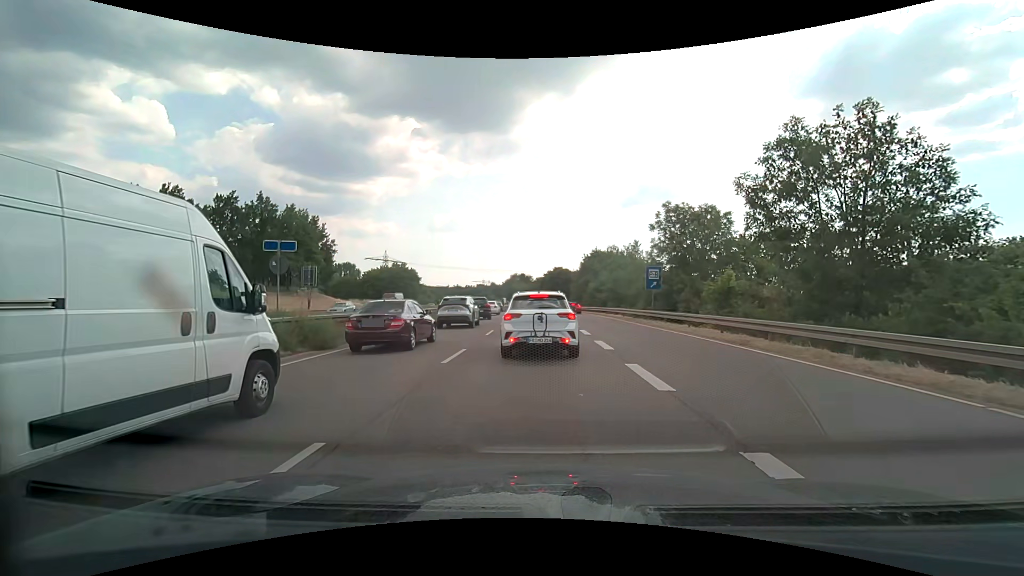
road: trunk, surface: asphalt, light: Day
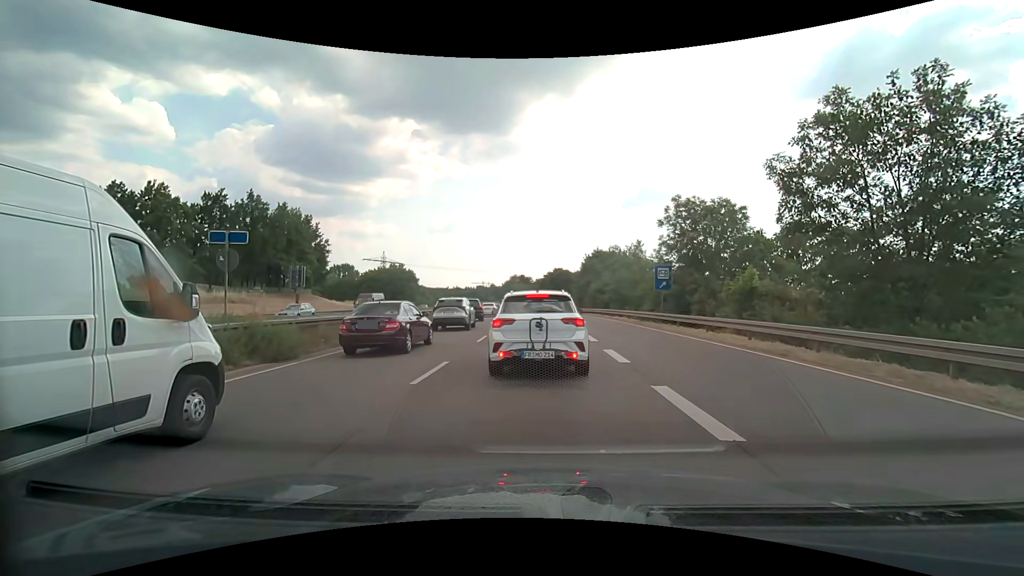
(0.0, +2.4) m; 0°
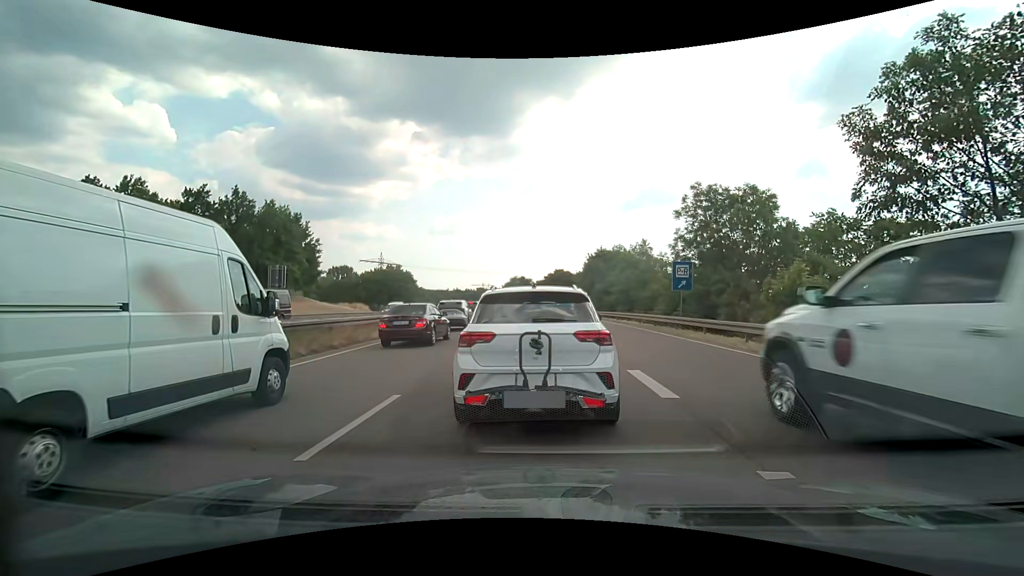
(0.0, +3.5) m; -1°
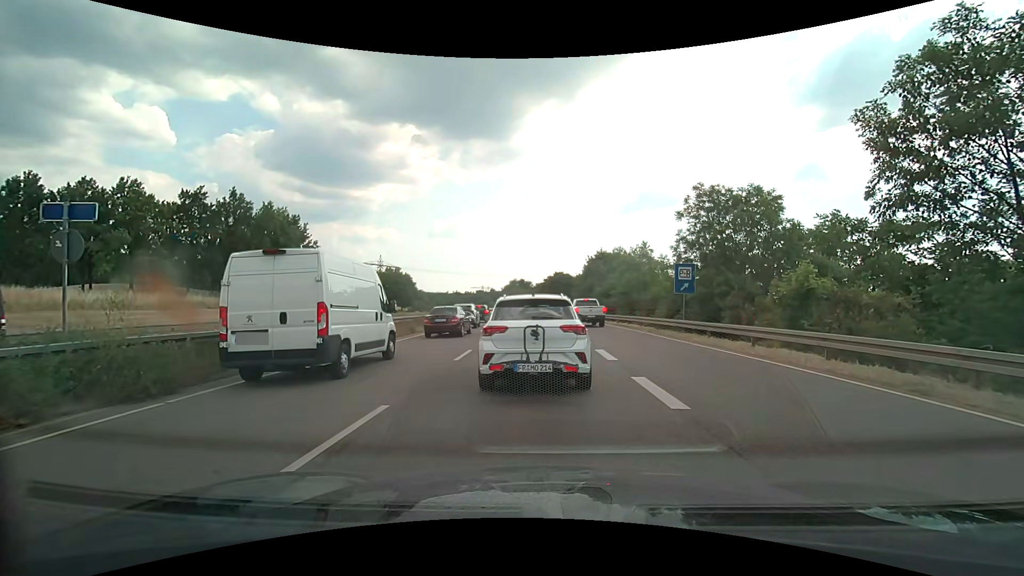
(0.0, +0.5) m; 0°
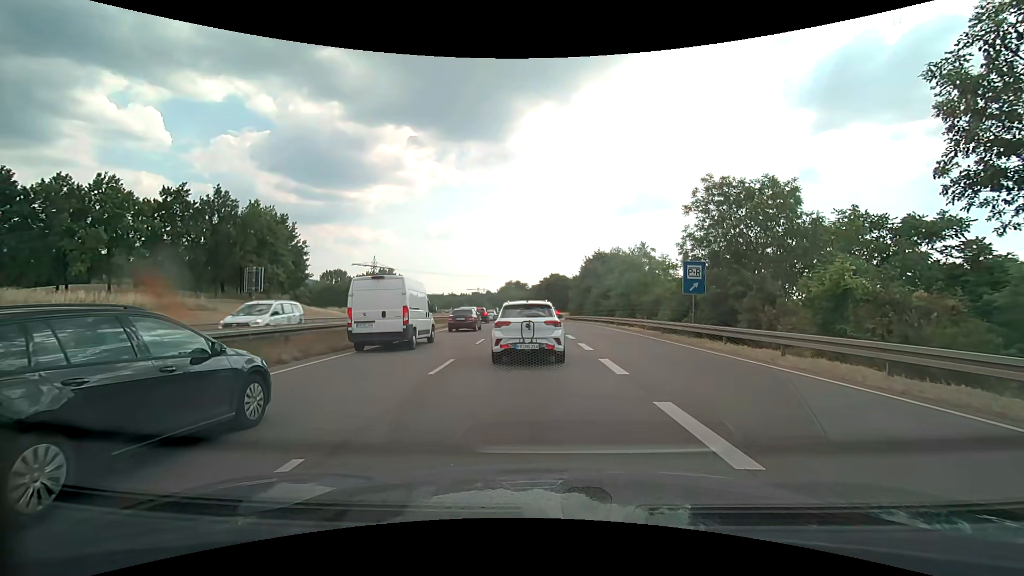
(0.0, +2.5) m; +1°
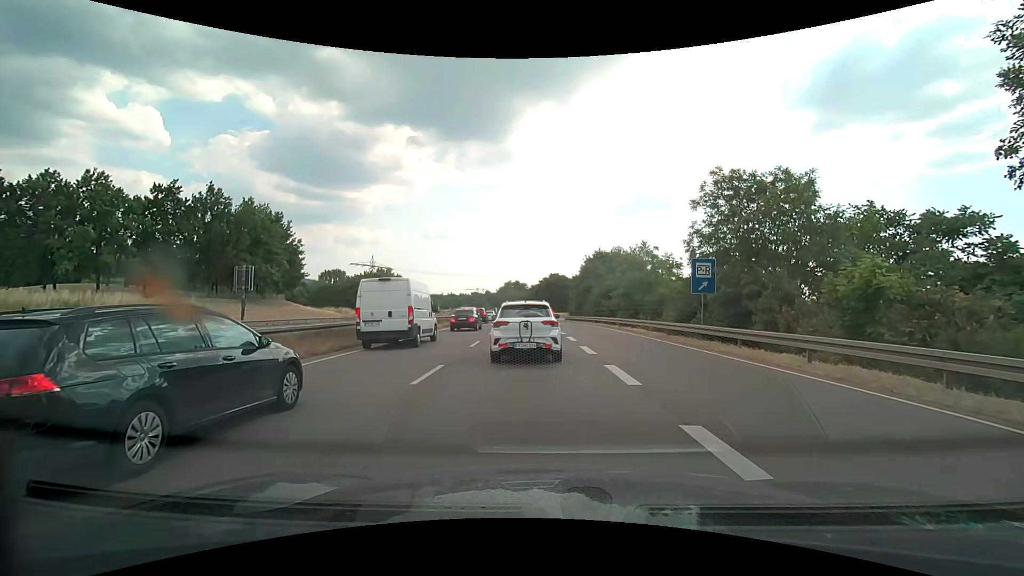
(0.0, +1.4) m; +1°
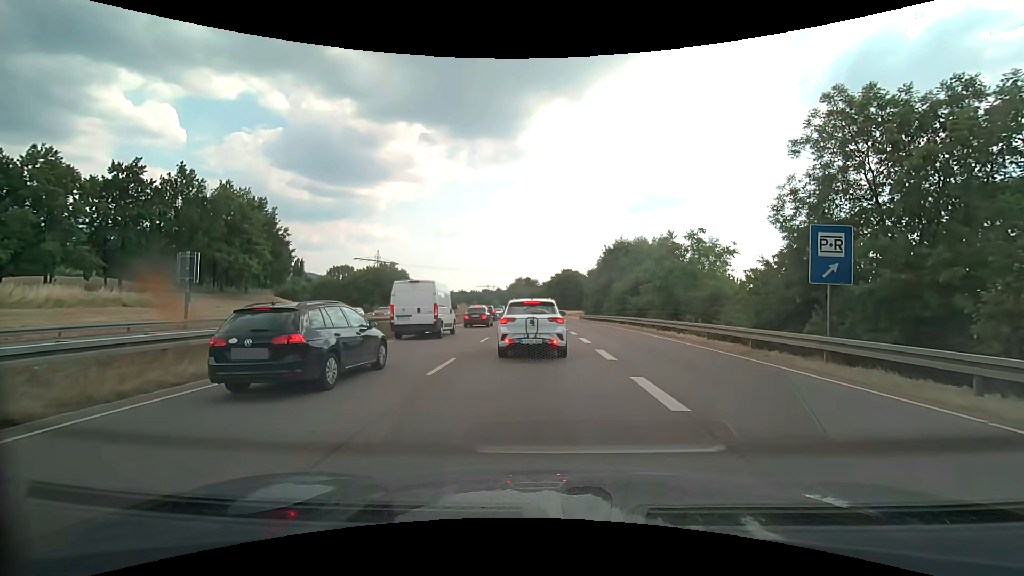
(-0.1, +8.3) m; -1°
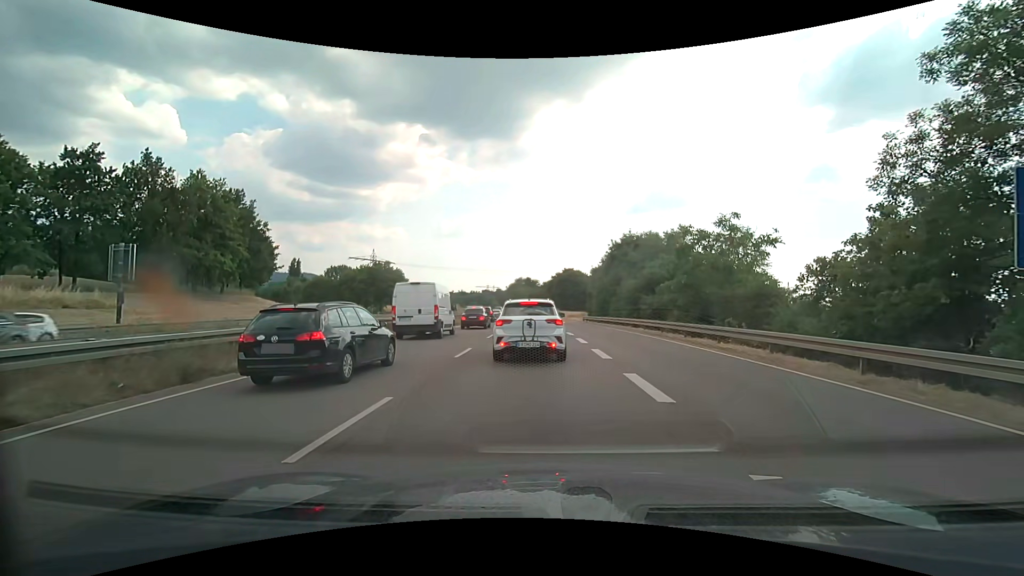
(0.0, +5.5) m; -2°
(0, +10) (0, +20) (0, +30) (0, +40) (0, +50) (-1, +60) (-1, +70) (-1, +80) (-1, +90) (-2, +100) m
